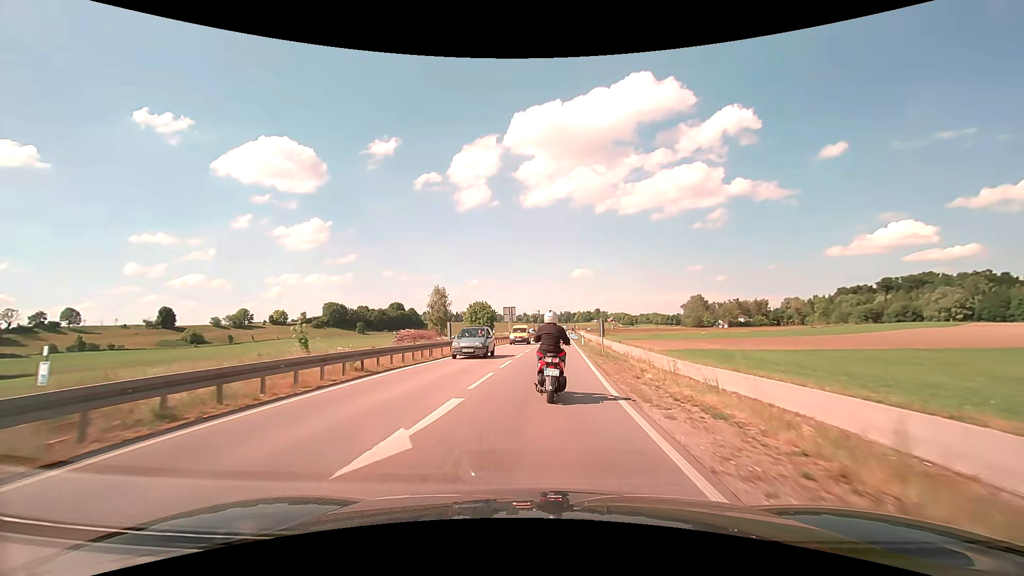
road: secondary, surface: asphalt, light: Day
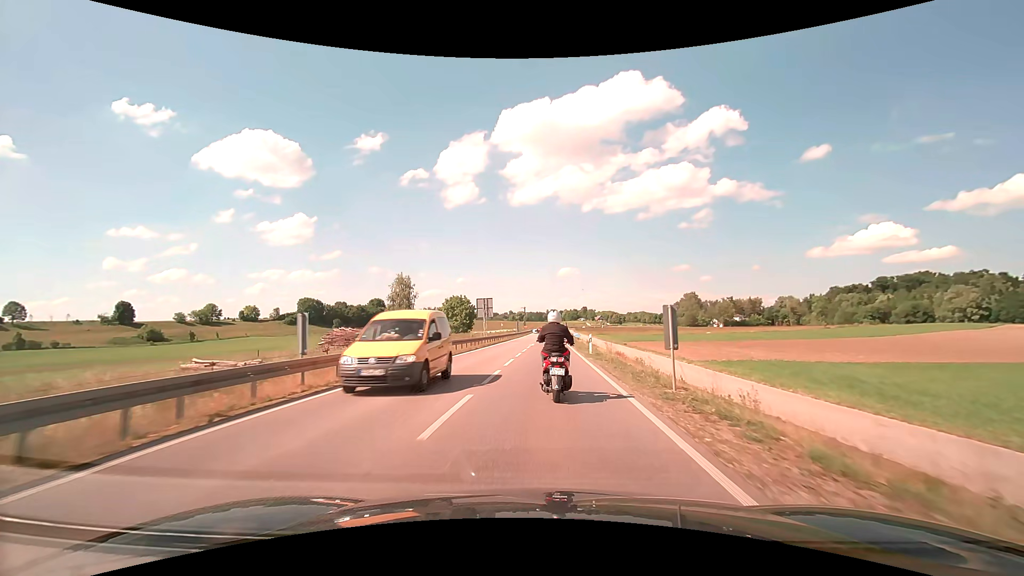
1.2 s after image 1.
(+0.3, +17.0) m; +2°
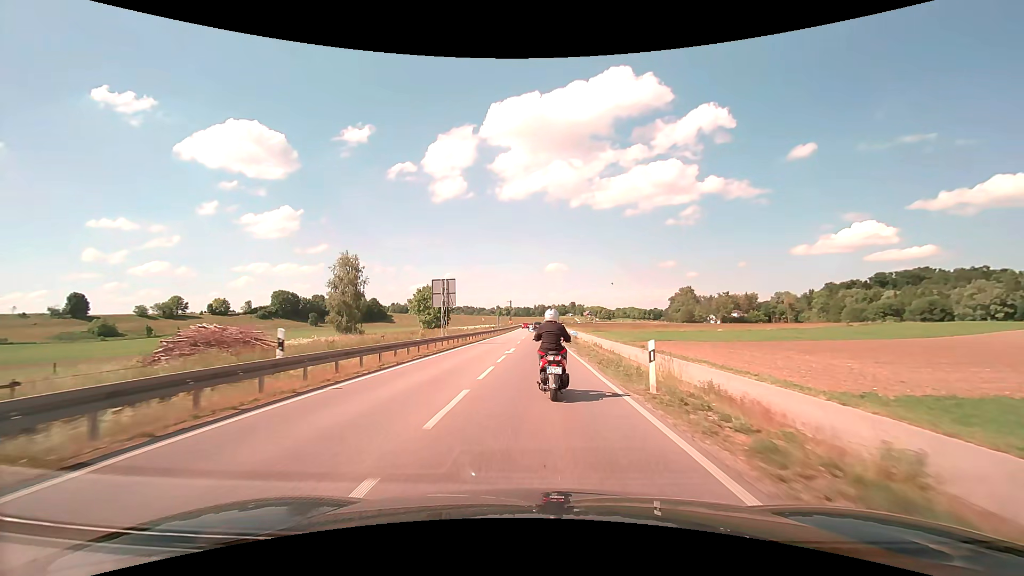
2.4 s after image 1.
(+0.3, +17.5) m; +2°
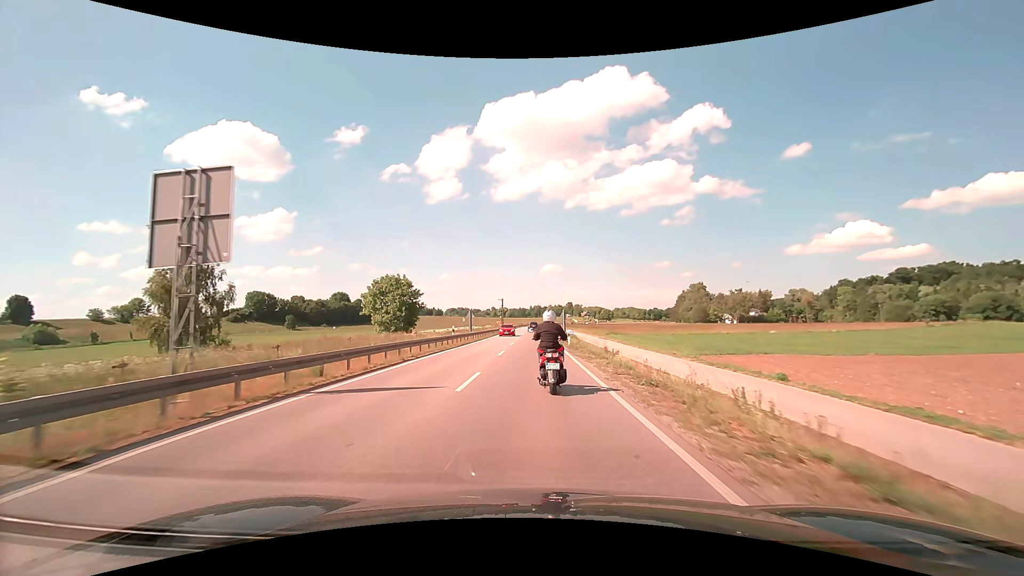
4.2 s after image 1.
(+0.2, +26.7) m; +1°
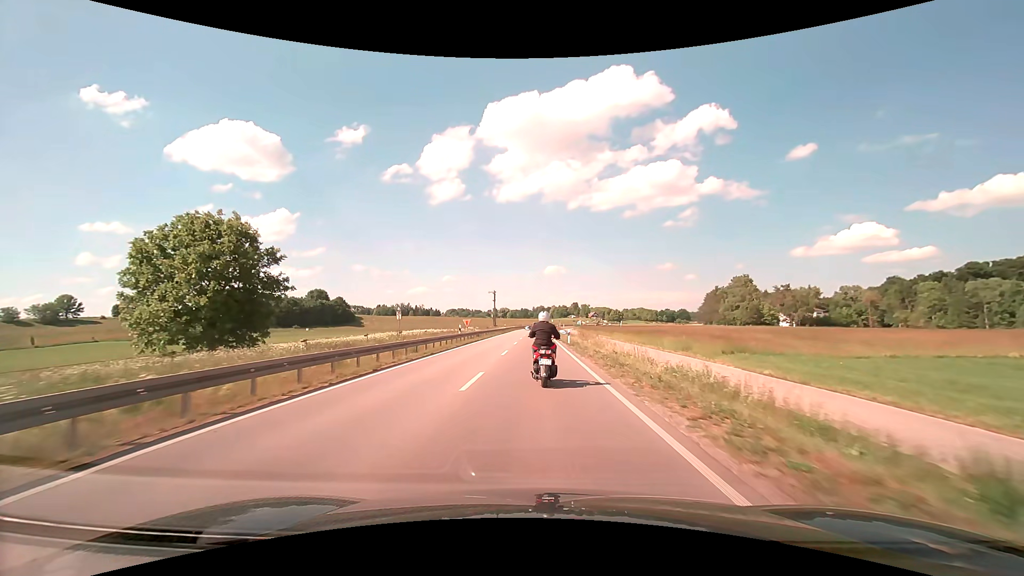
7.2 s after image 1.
(-0.3, +48.2) m; 0°
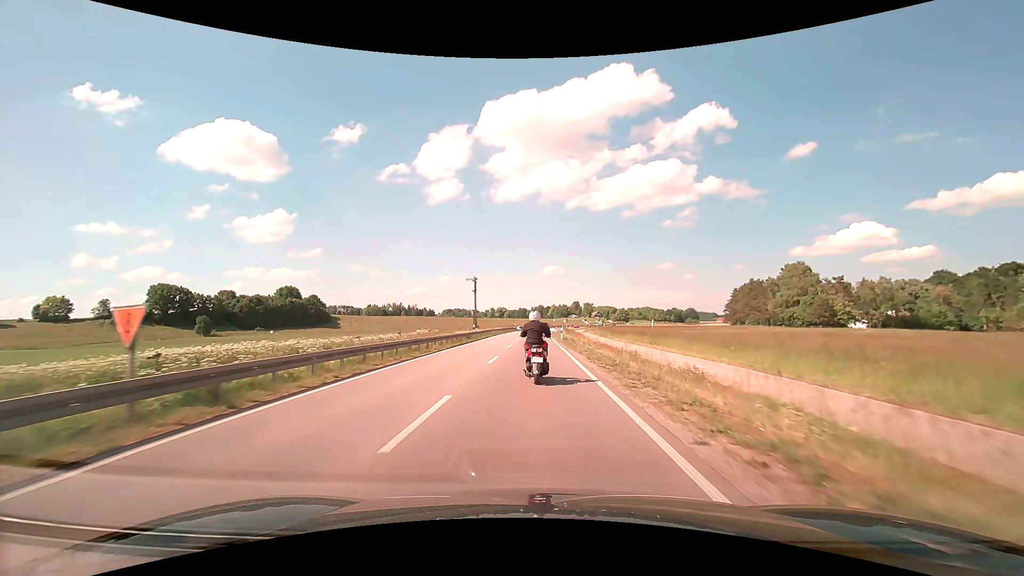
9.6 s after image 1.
(+0.2, +41.0) m; 0°
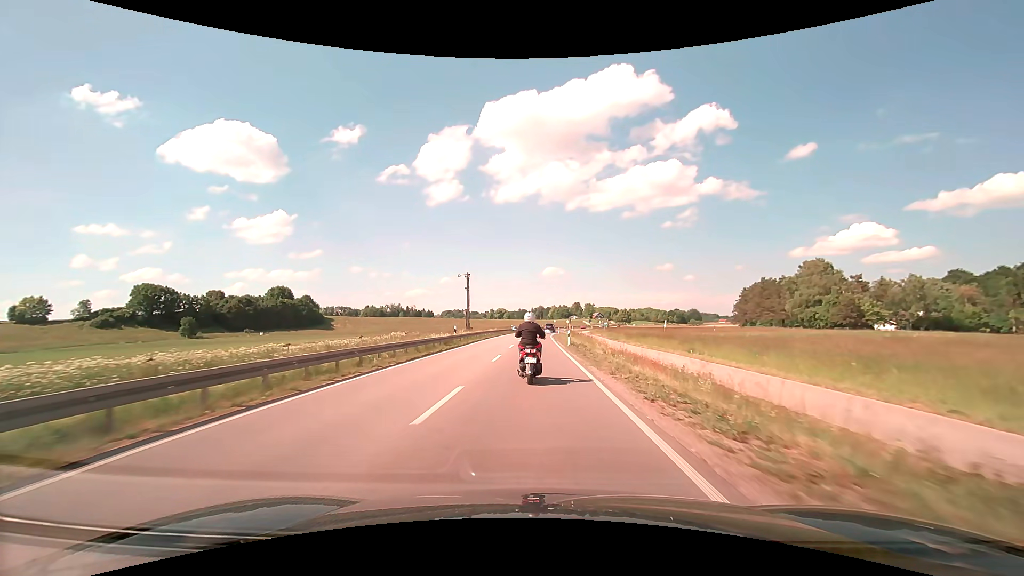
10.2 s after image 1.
(0.0, +10.4) m; 0°
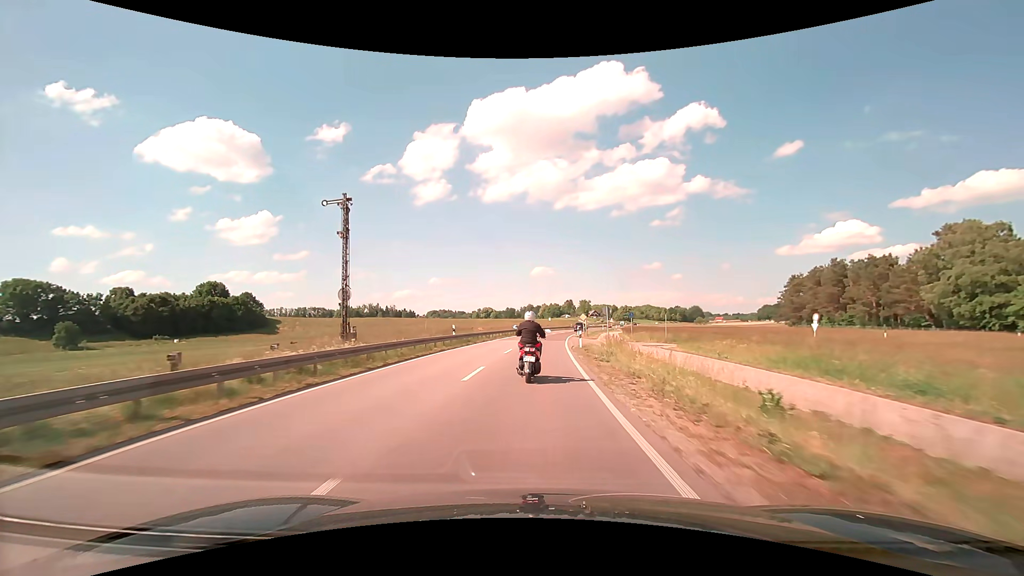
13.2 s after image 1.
(+0.3, +53.5) m; +1°
(0, +10) (0, +20) (+1, +30) (+1, +40) (+2, +50) (+3, +60) (+4, +70) (+5, +80) (+7, +90) (+8, +100) m
